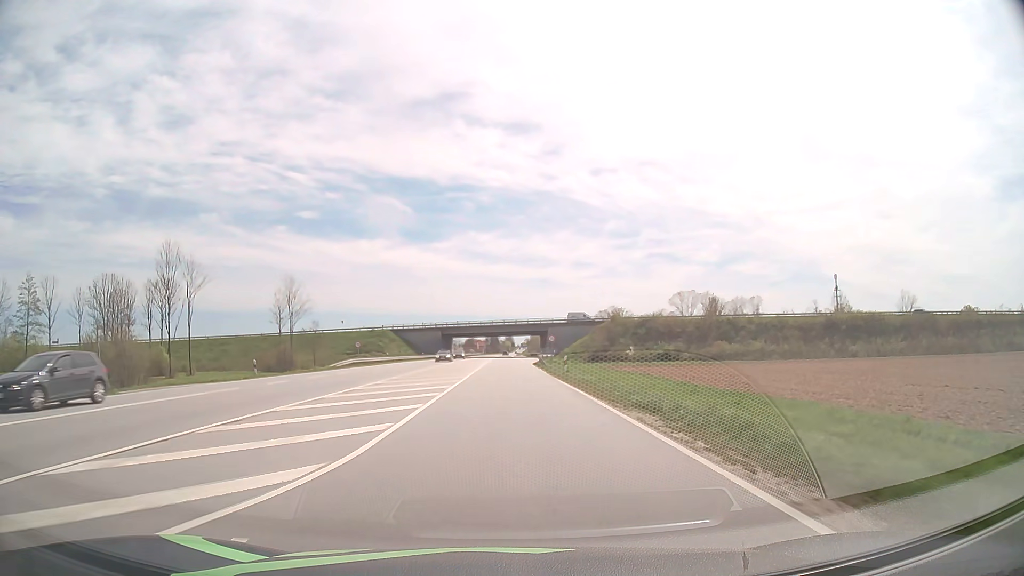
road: primary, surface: asphalt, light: Day
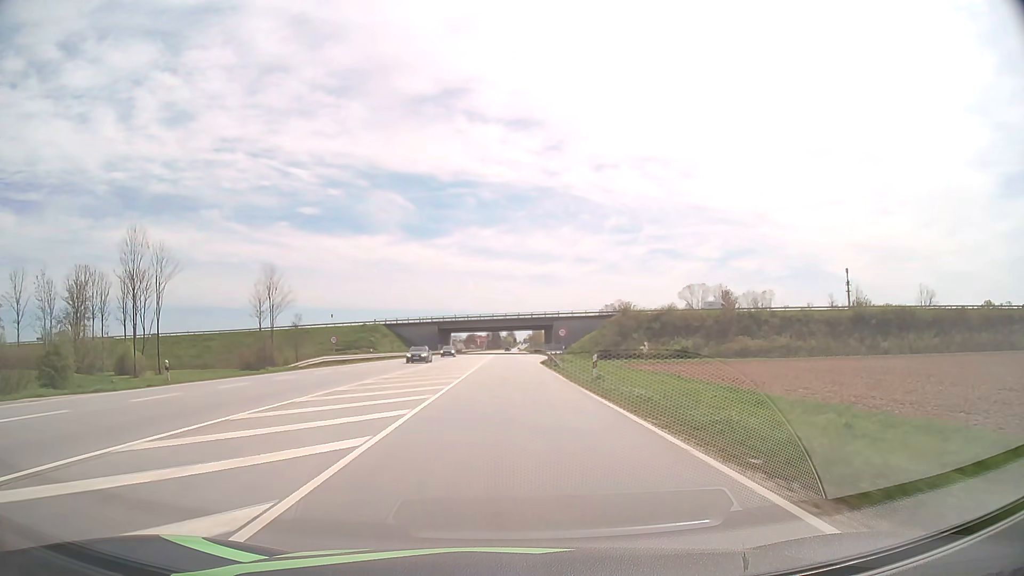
(0.0, +10.9) m; 0°
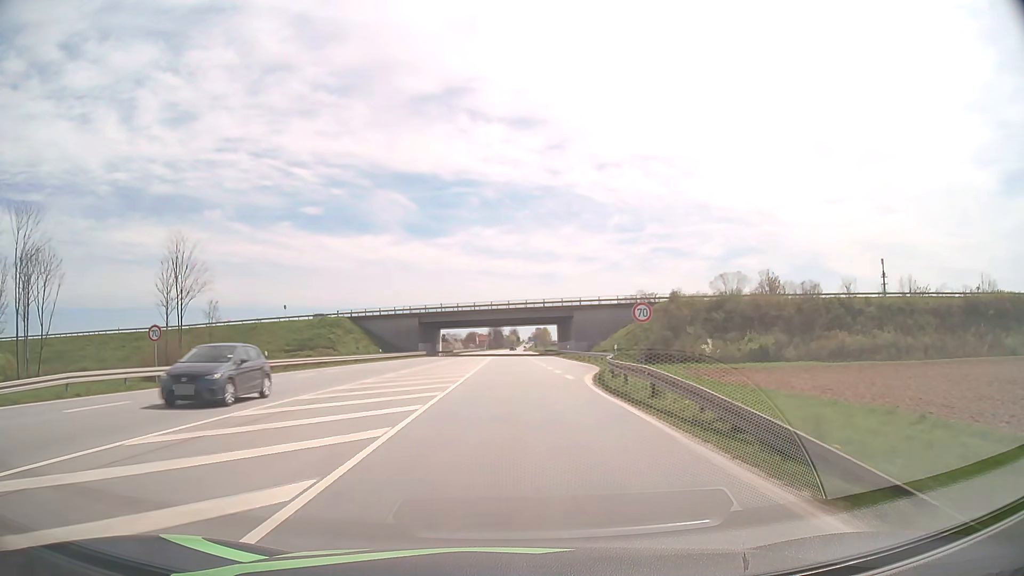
(-0.1, +33.1) m; 0°
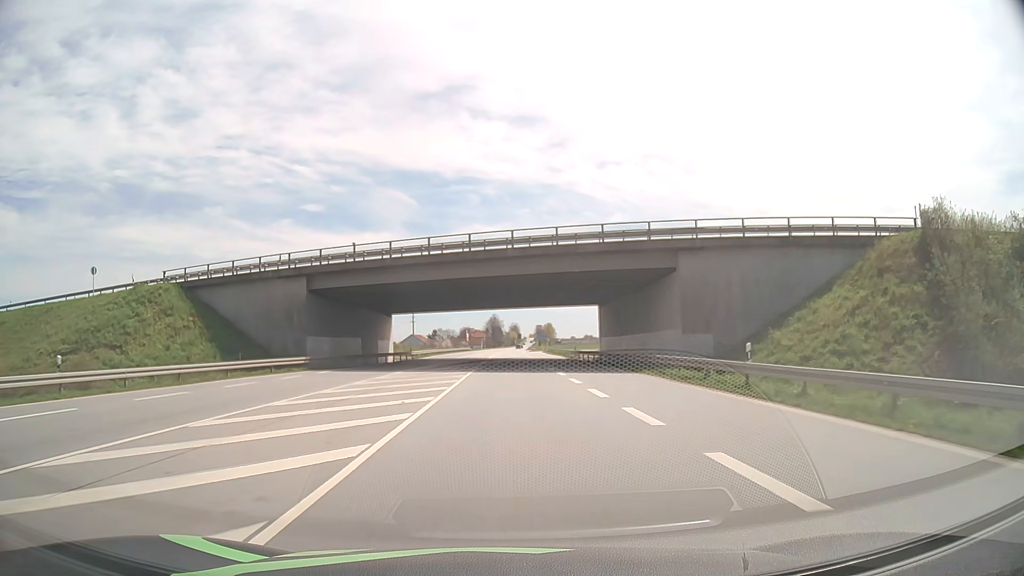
(+0.1, +56.3) m; 0°
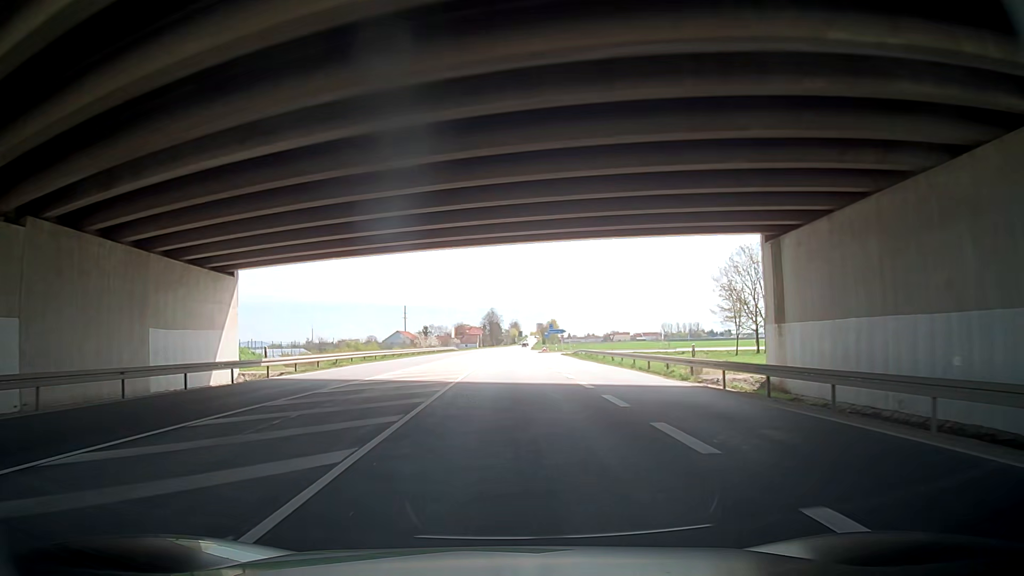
(-0.2, +45.2) m; -1°
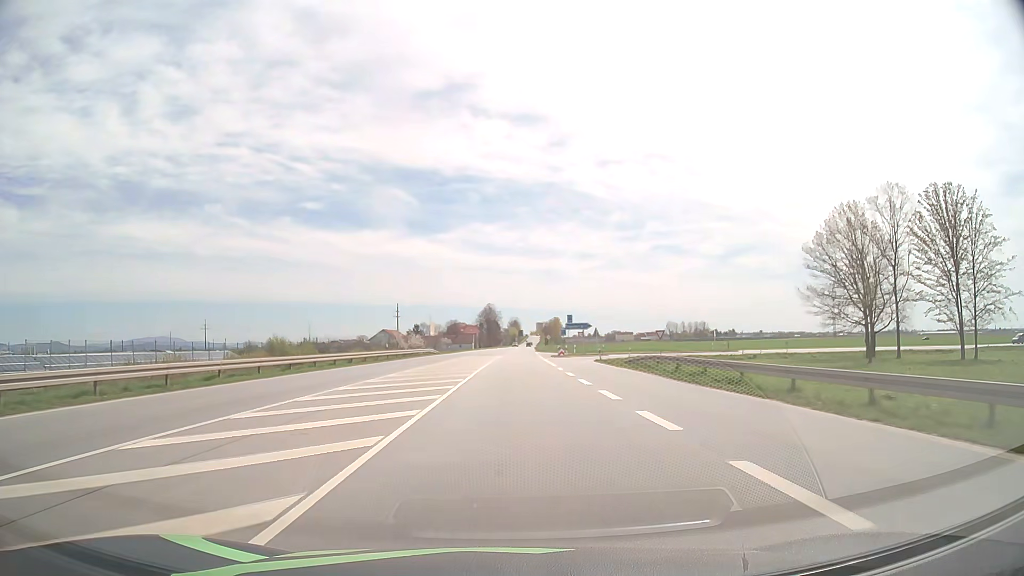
(+0.3, +33.7) m; +1°
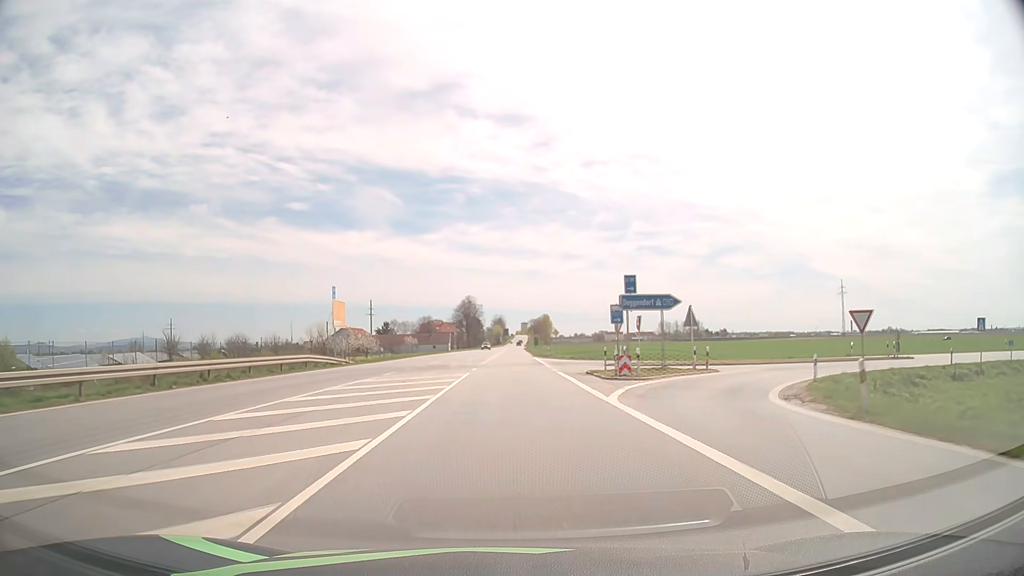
(+0.5, +44.4) m; +1°
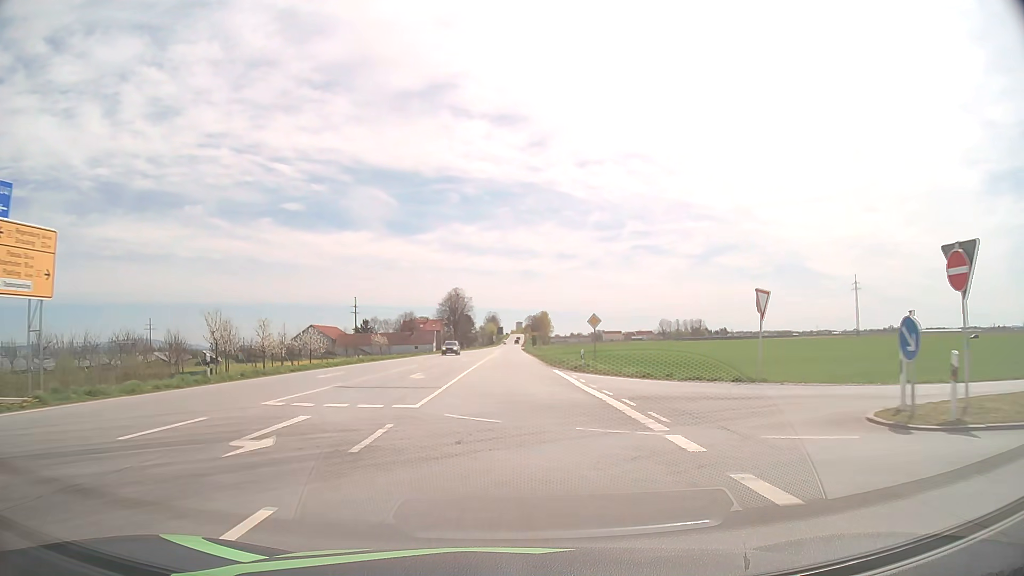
(+0.1, +32.5) m; +1°
(0, +10) (0, +20) (0, +30) (0, +40) (0, +50) (0, +60) (0, +70) (0, +80) (0, +90) (+1, +100) m
